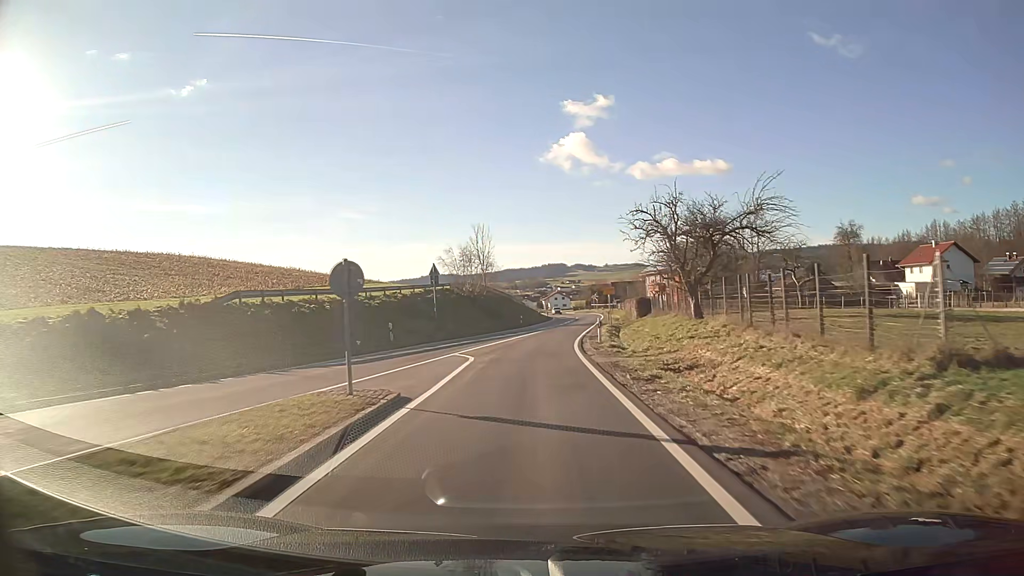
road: secondary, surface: asphalt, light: Day
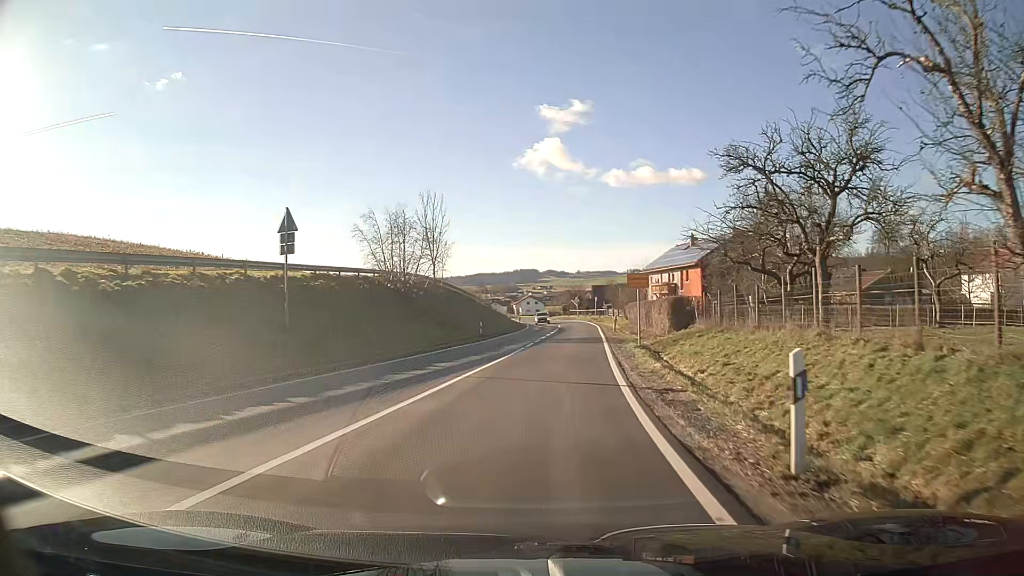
(+0.4, +23.6) m; +3°
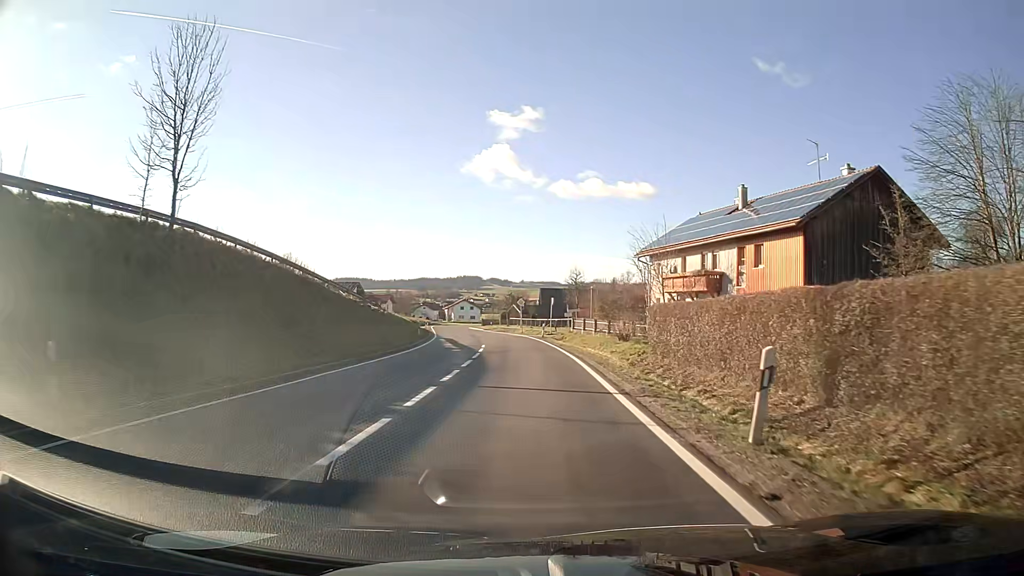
(+1.9, +37.4) m; +4°
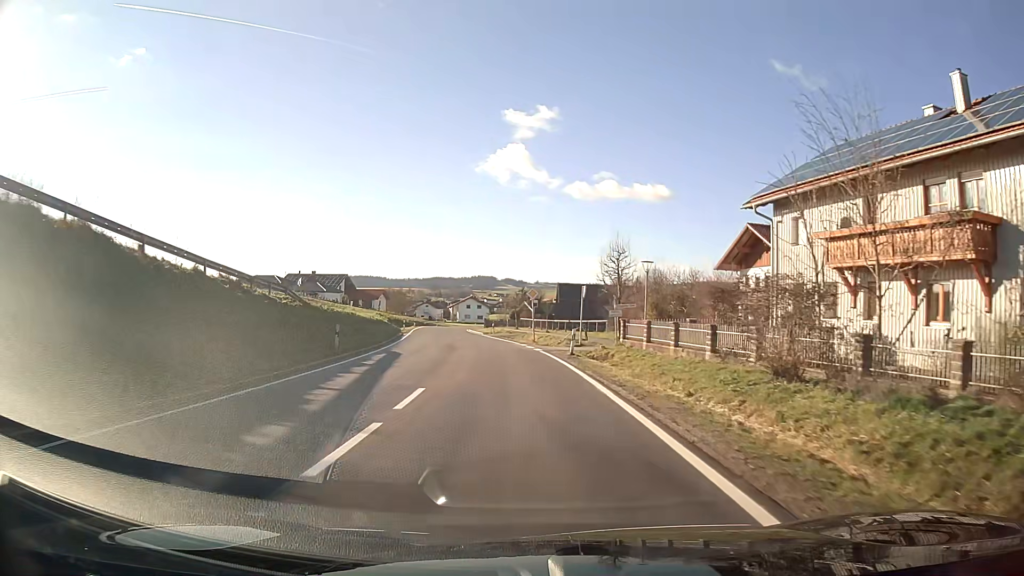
(-0.2, +23.2) m; -2°
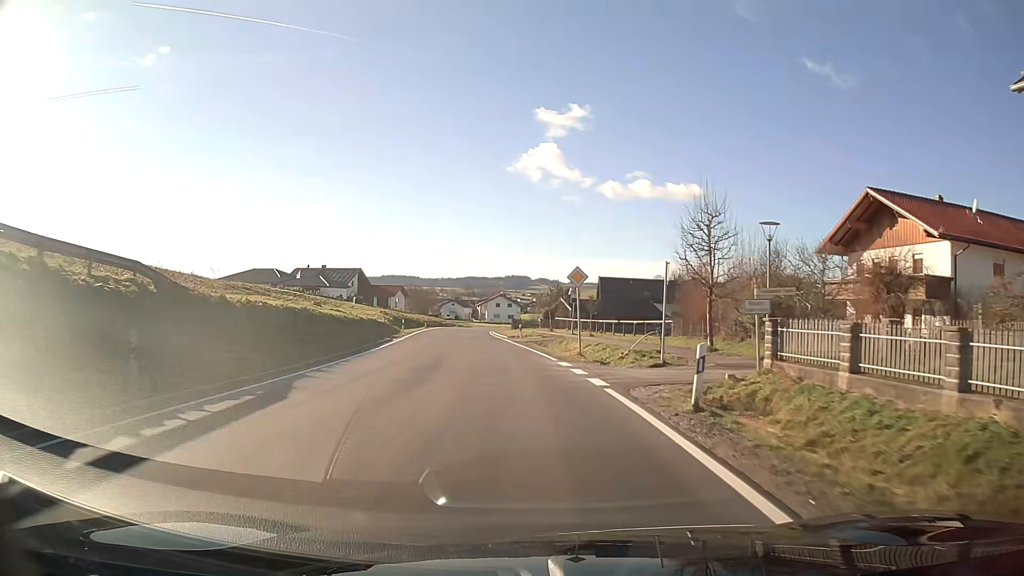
(-0.4, +15.6) m; -3°
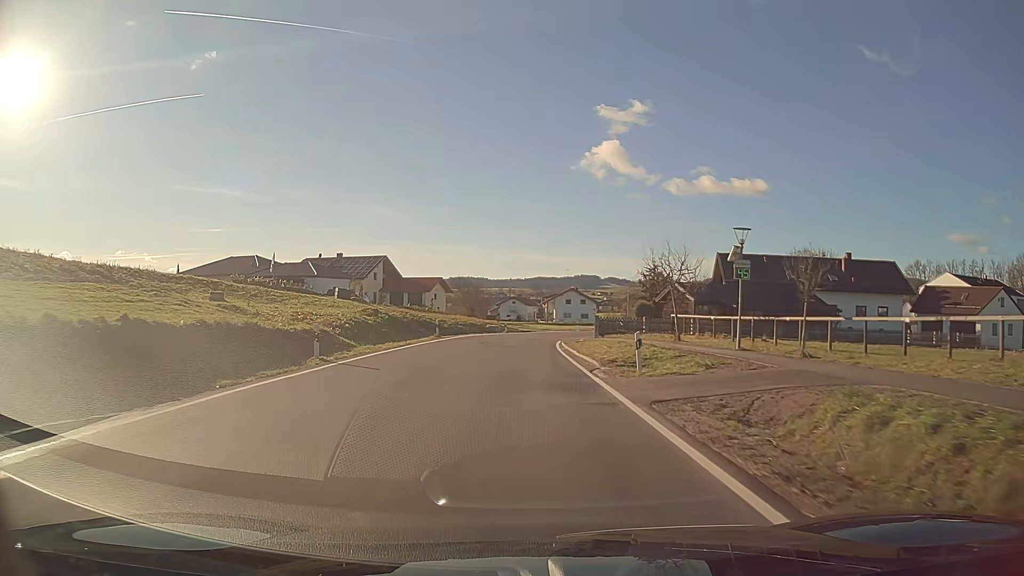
(-1.6, +31.6) m; -5°
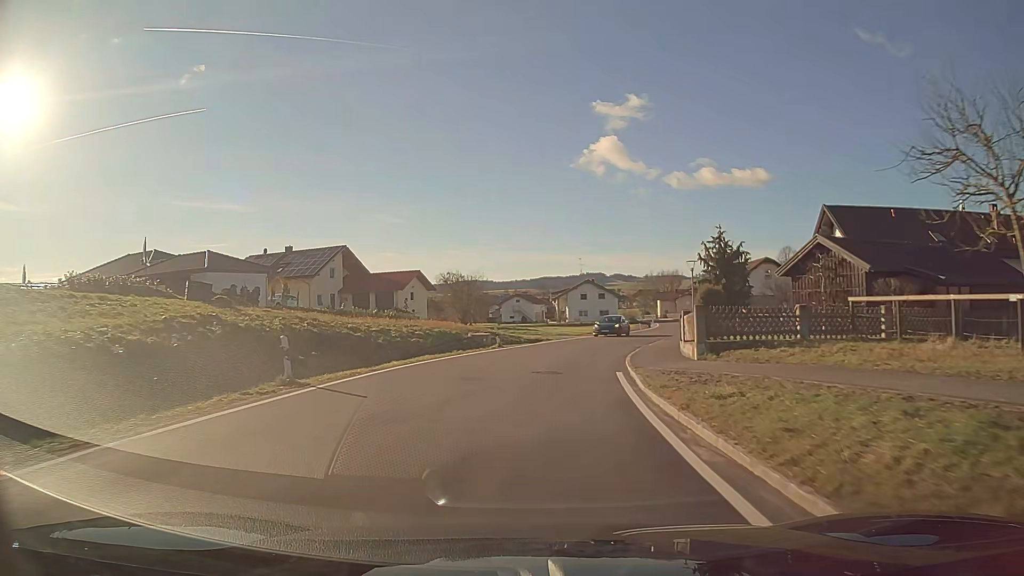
(-0.2, +24.0) m; 0°
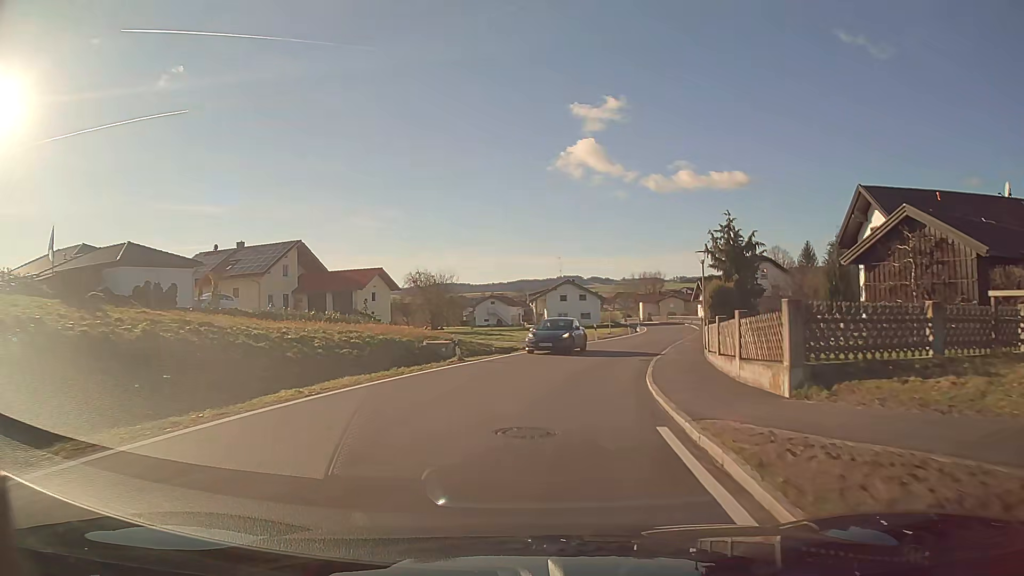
(+0.1, +7.8) m; +1°
